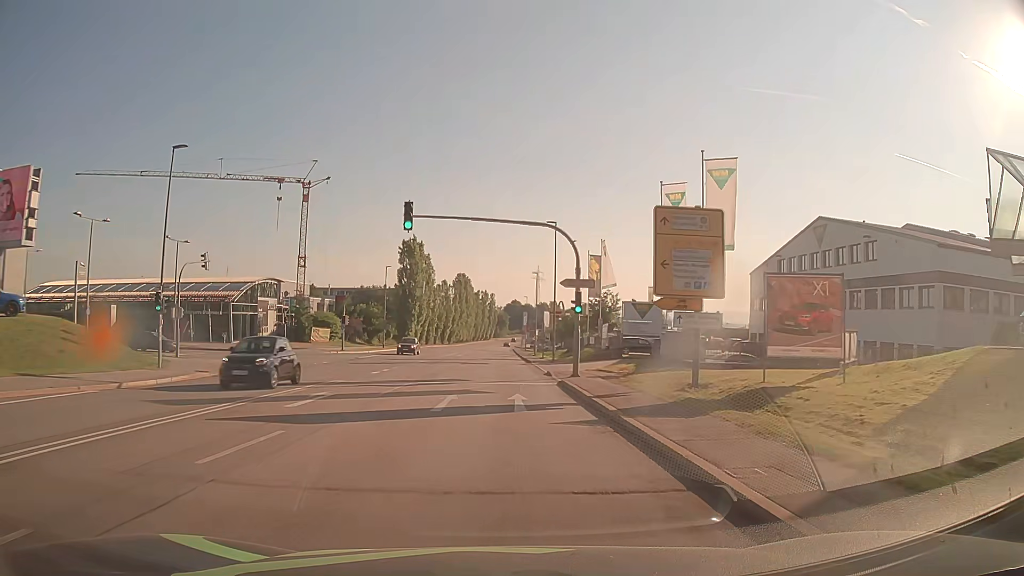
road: secondary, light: Day
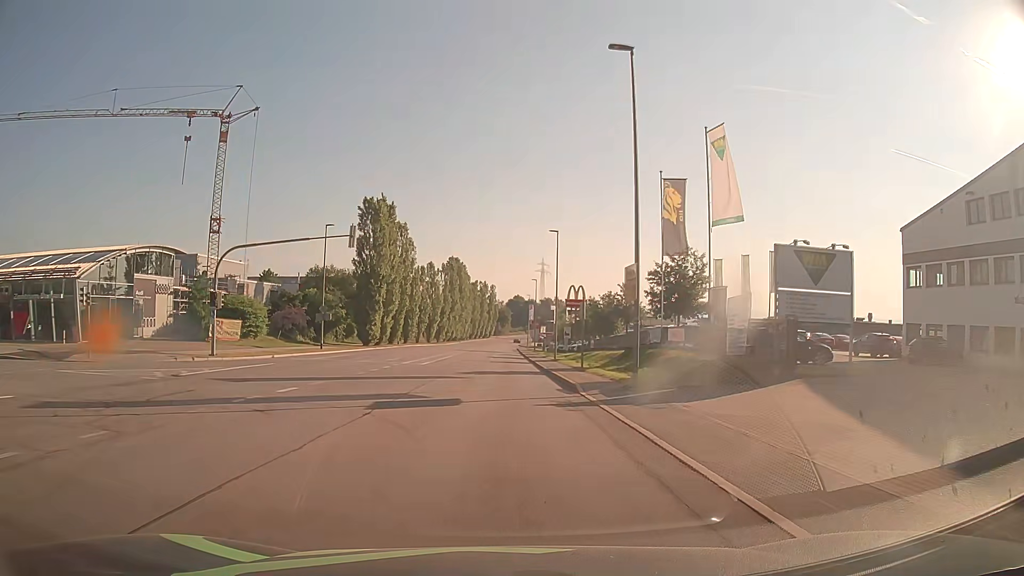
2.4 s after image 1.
(+0.1, +30.6) m; 0°
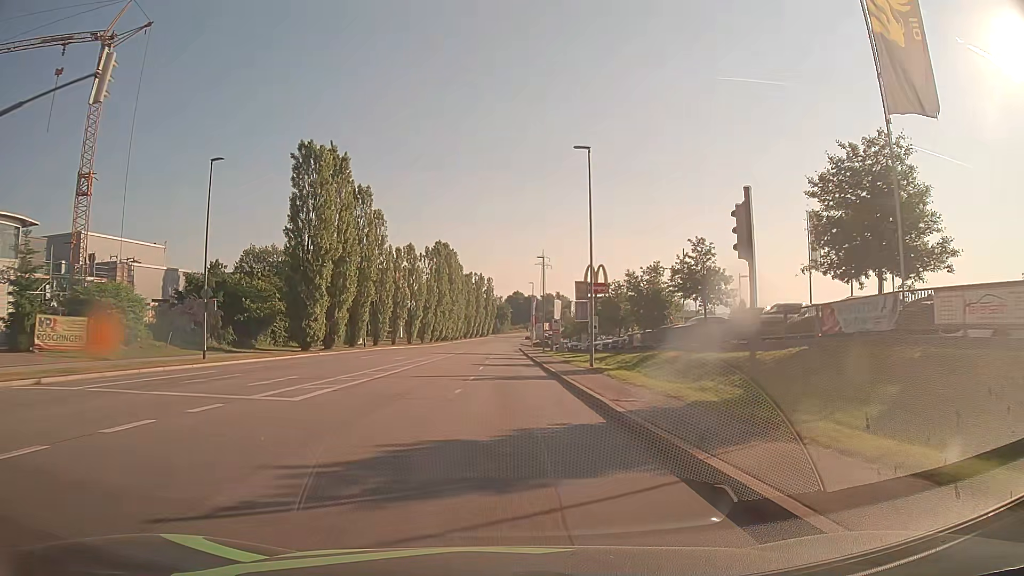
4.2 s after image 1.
(0.0, +23.0) m; -1°
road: tertiary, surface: asphalt
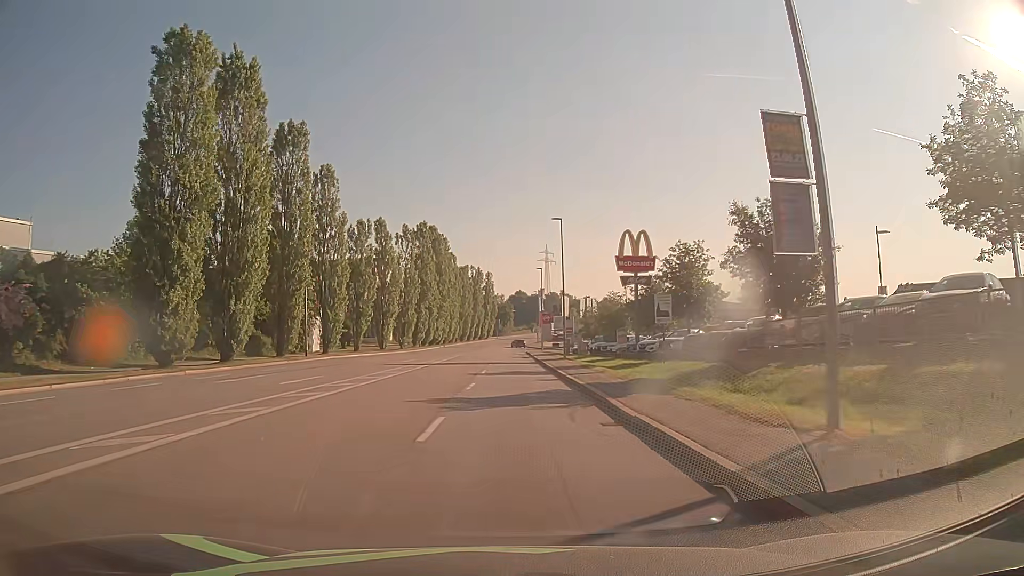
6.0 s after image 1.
(+0.1, +23.0) m; 0°
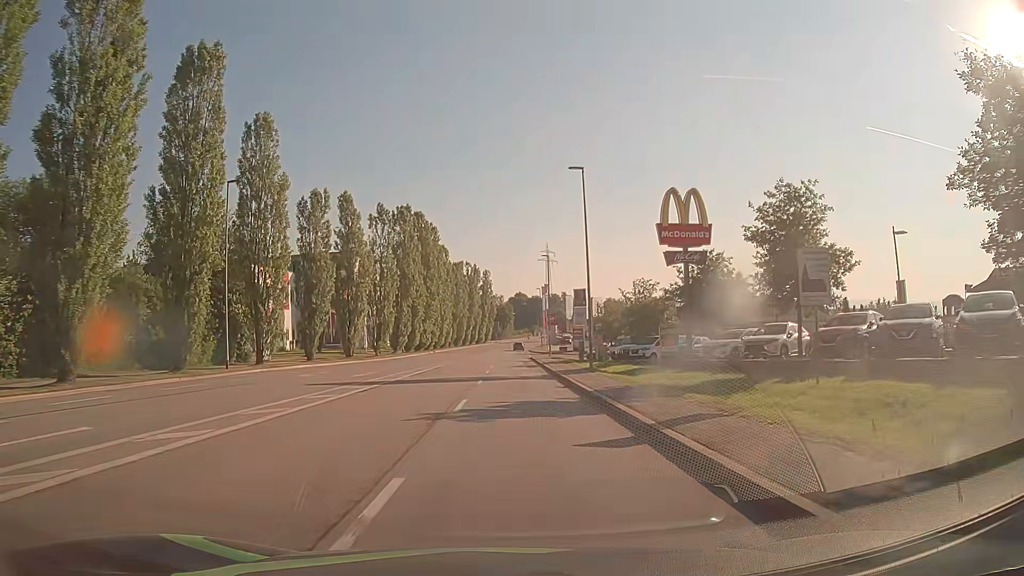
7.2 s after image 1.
(+0.1, +15.3) m; +1°
(0, +10) (0, +20) (0, +30) (0, +40) (0, +50) (0, +60) (0, +70) (0, +80) (+1, +90) (+1, +100) m
